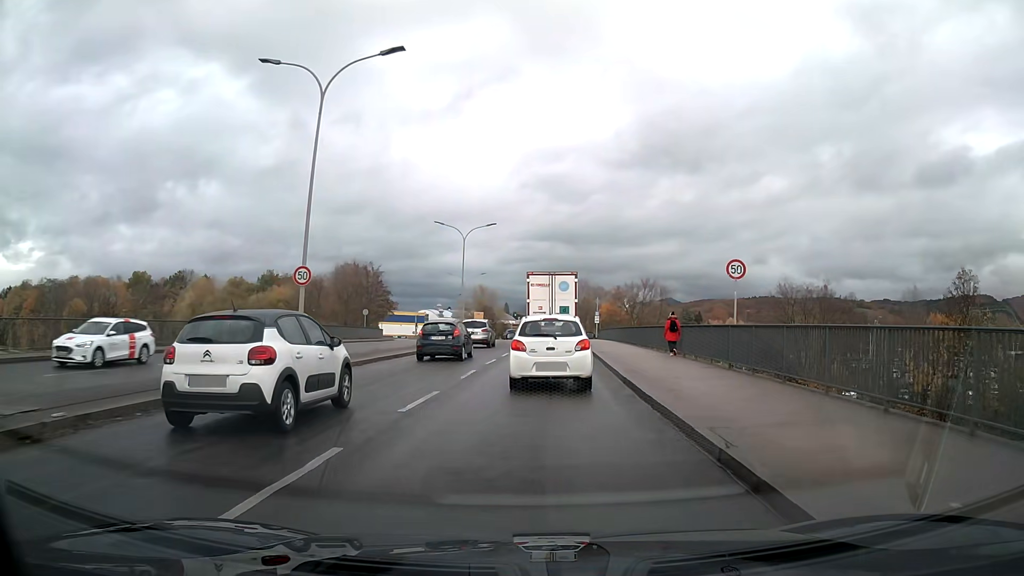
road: primary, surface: asphalt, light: Day
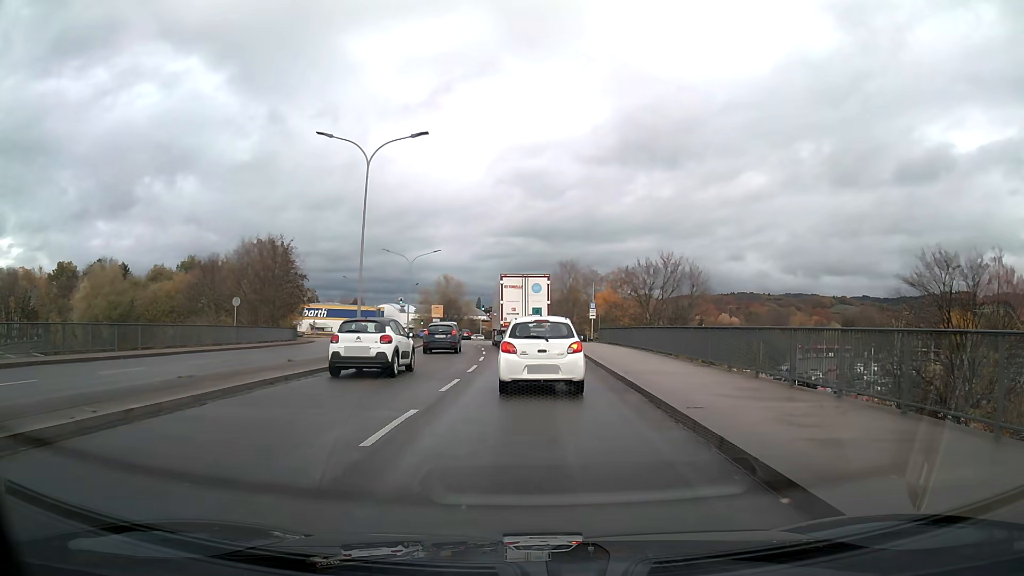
(+0.6, +26.5) m; +2°
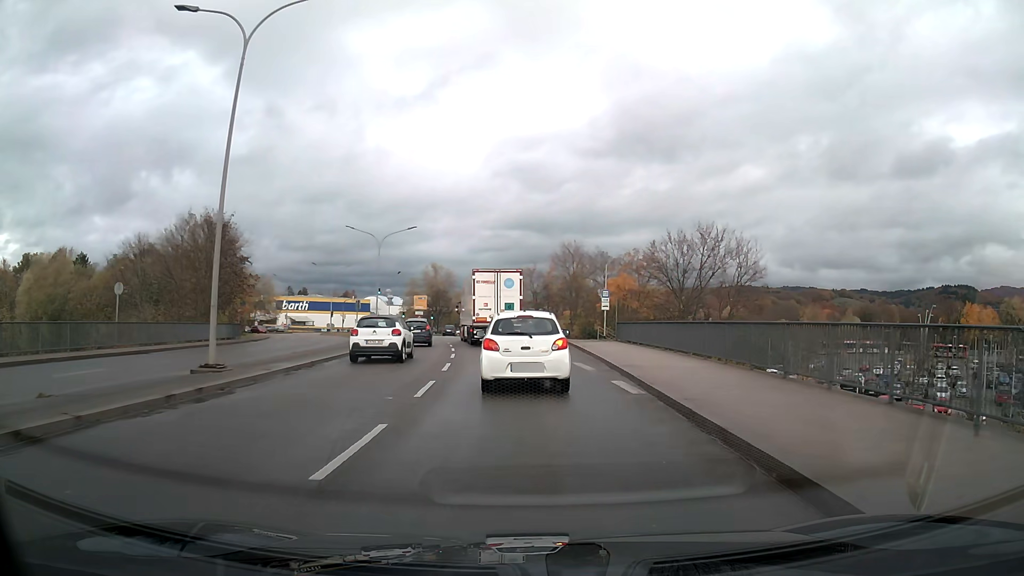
(0.0, +13.6) m; 0°
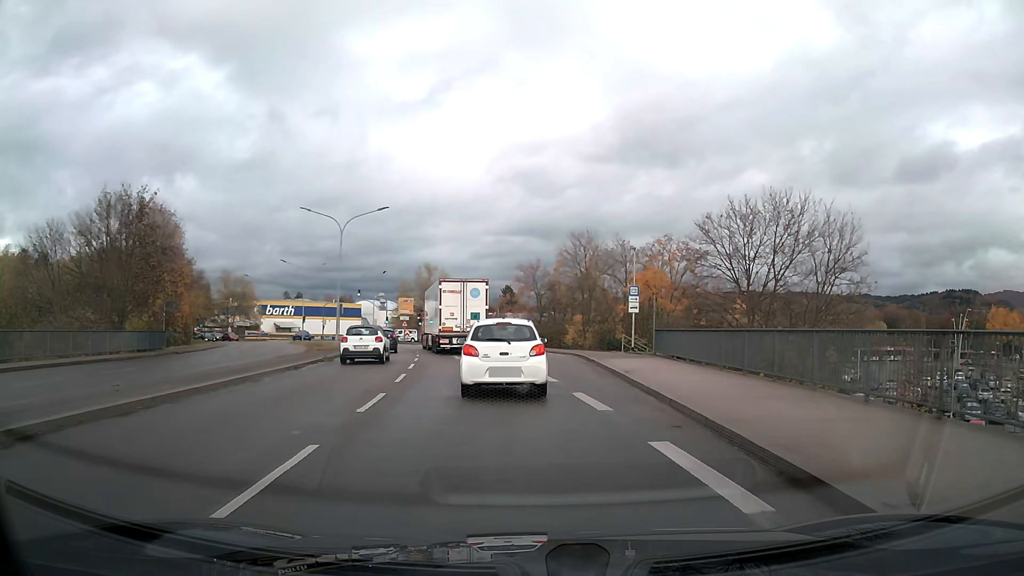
(0.0, +13.0) m; 0°
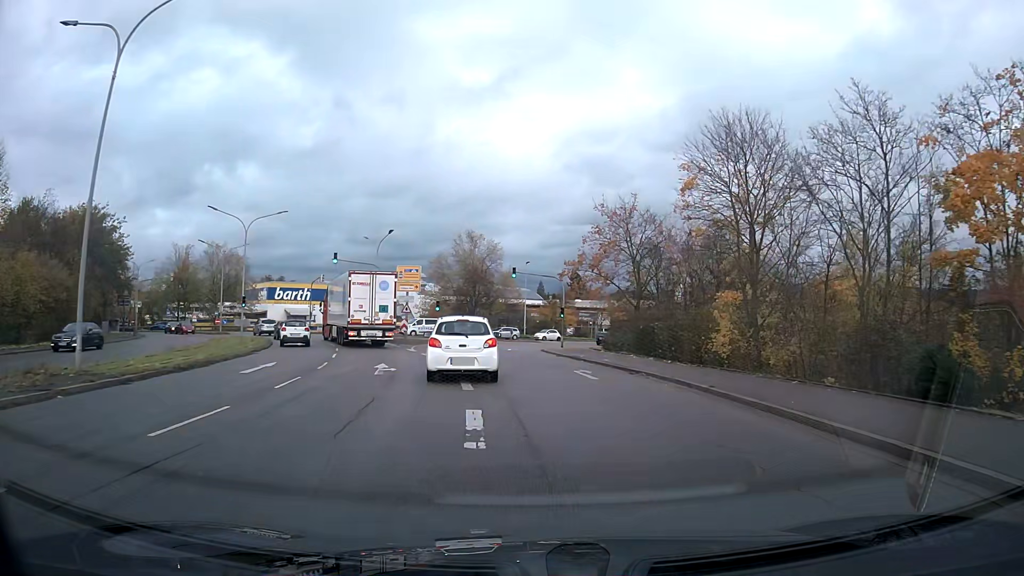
(-1.4, +32.9) m; -6°
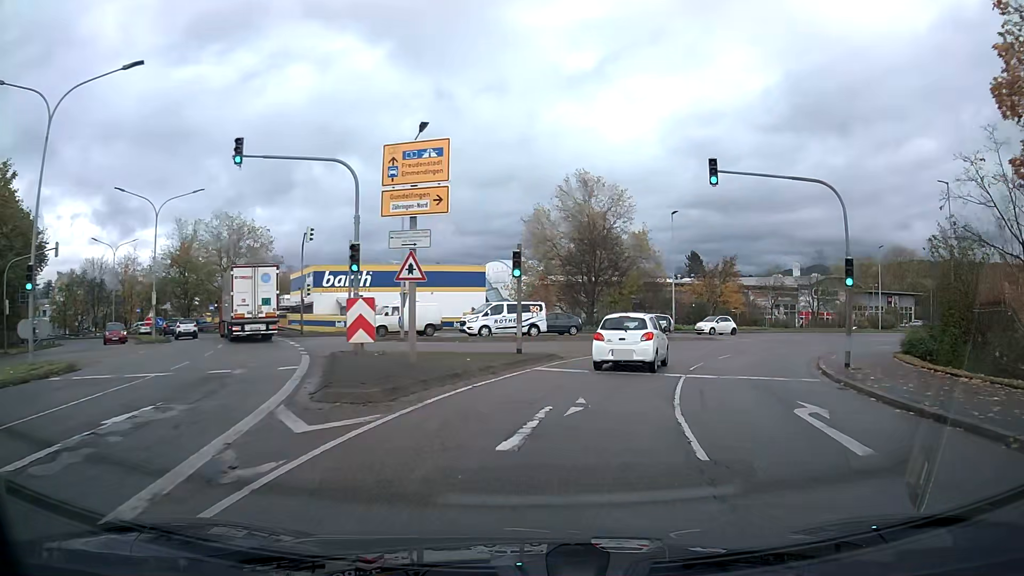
(-3.2, +32.9) m; -8°
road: tertiary_link
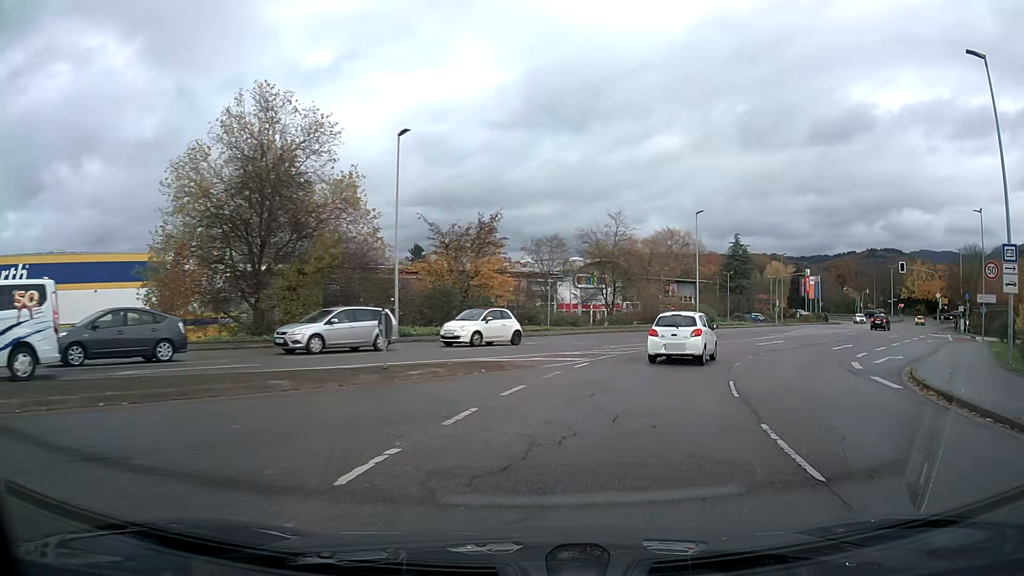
(+5.1, +24.8) m; +25°
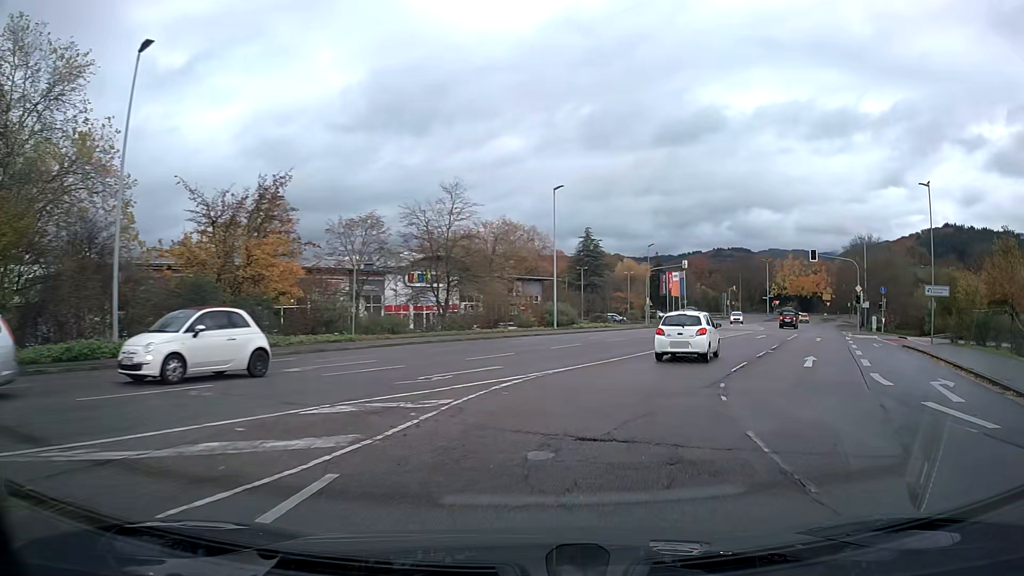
(+1.5, +12.6) m; +14°
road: tertiary
(+1, +10) (+4, +20) (+7, +29) (+11, +38) (+16, +47) (+19, +56) (+23, +66) (+26, +75) (+28, +85) (+32, +94) m
